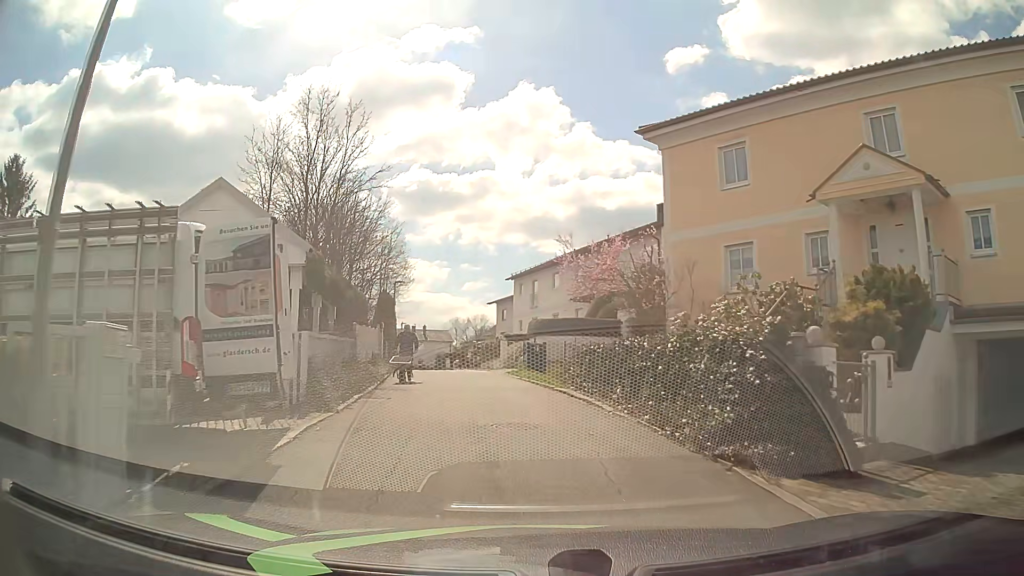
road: residential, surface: asphalt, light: Day
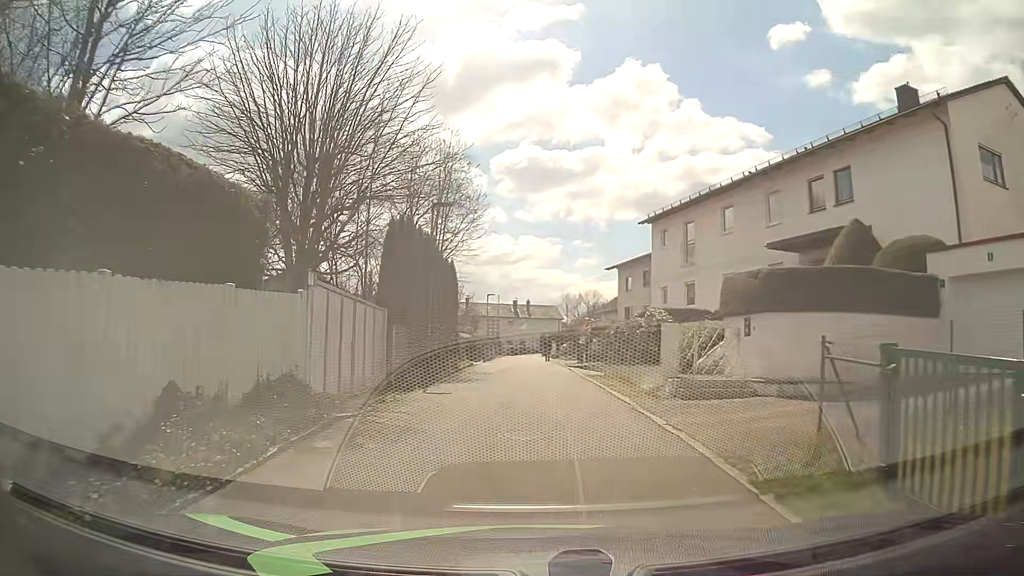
(-1.6, +20.1) m; -10°
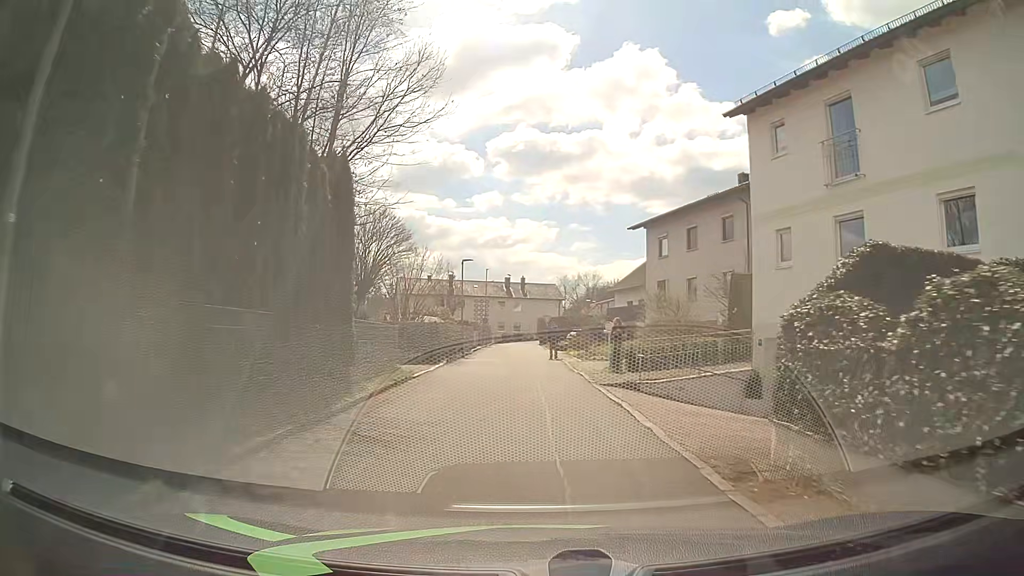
(+0.3, +16.6) m; 0°
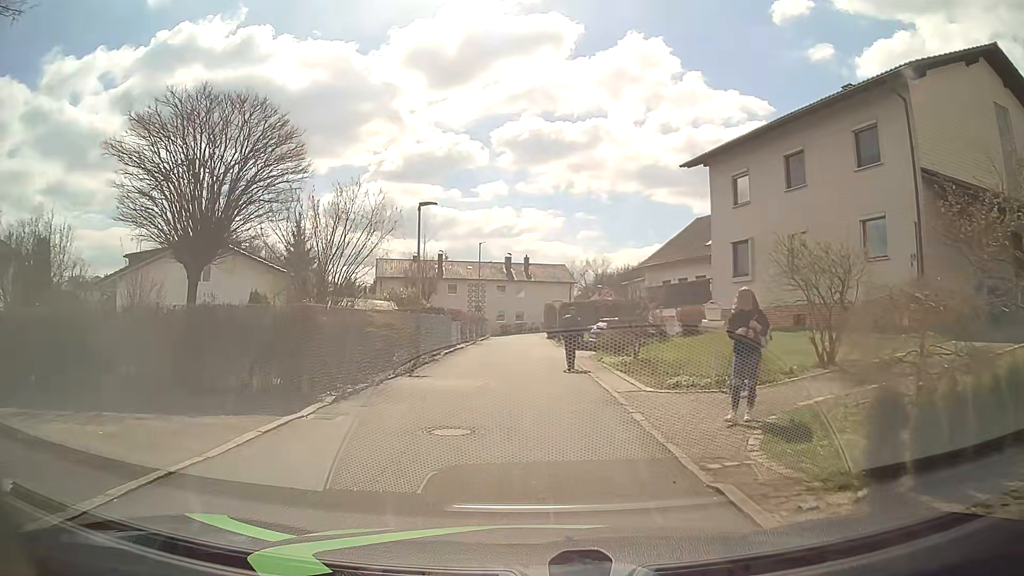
(+0.2, +14.7) m; -1°
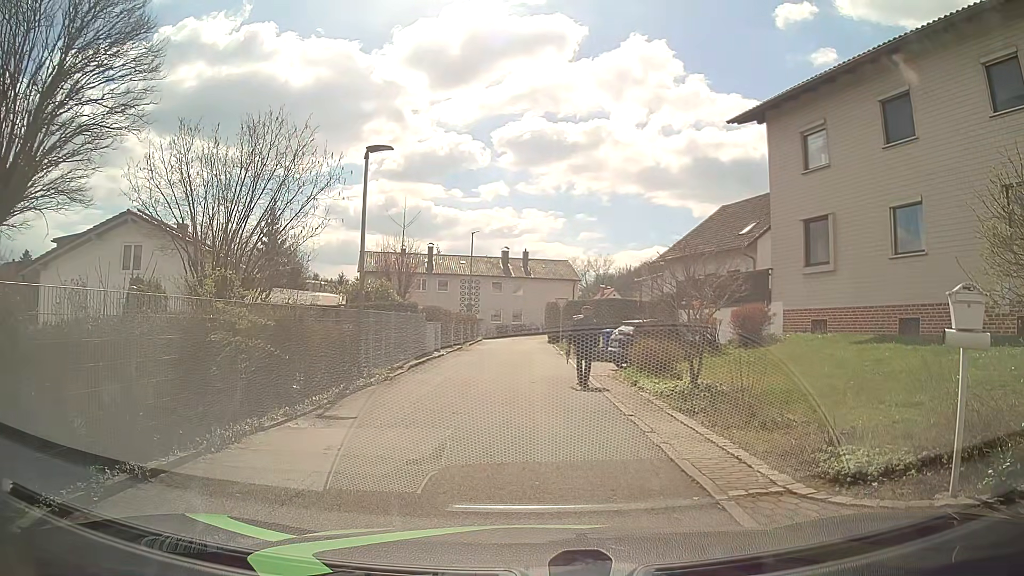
(+0.1, +6.7) m; -1°
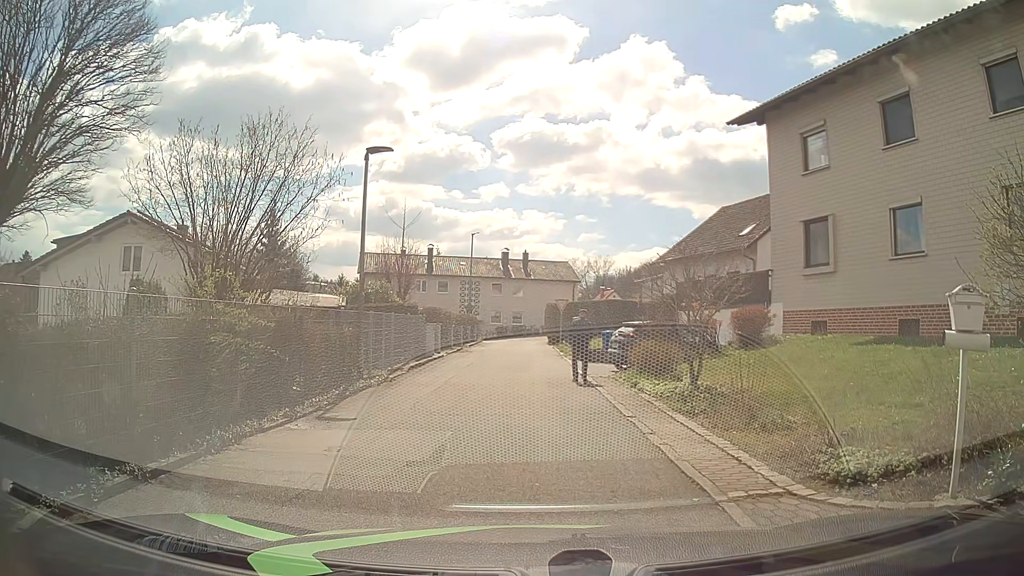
(0.0, +0.1) m; 0°
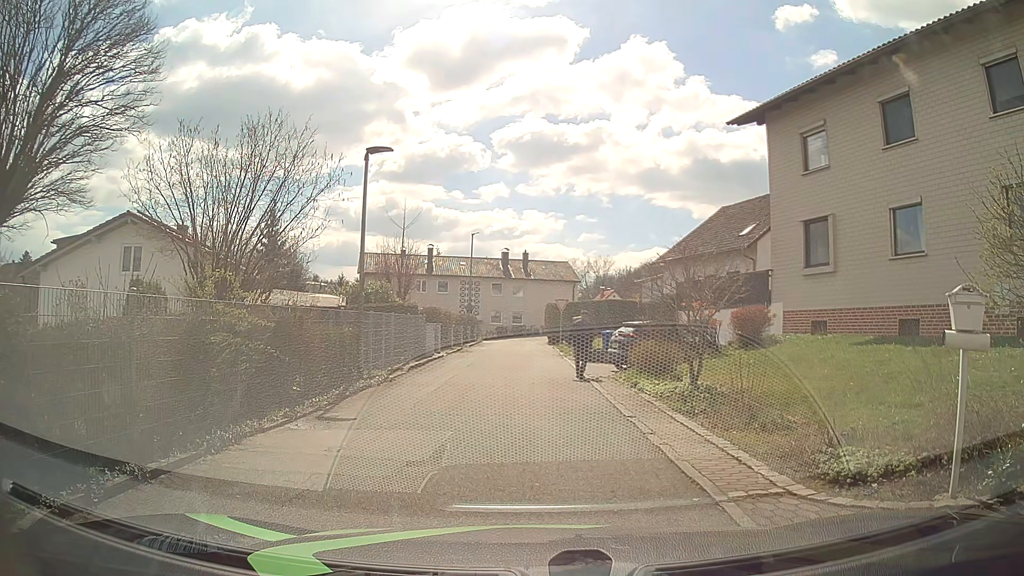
(0.0, 0.0) m; 0°
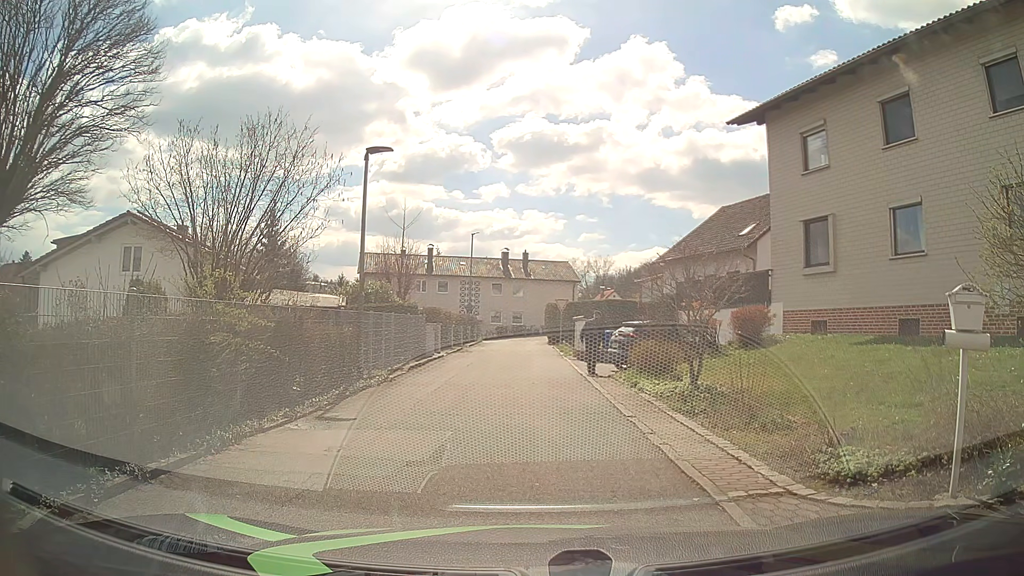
(0.0, 0.0) m; 0°
(0, +10) (0, +20) (0, +30) (+1, +40) (+1, +50) (-3, +58) (-13, +57) (-22, +54) (-31, +49) (-37, +41) m
